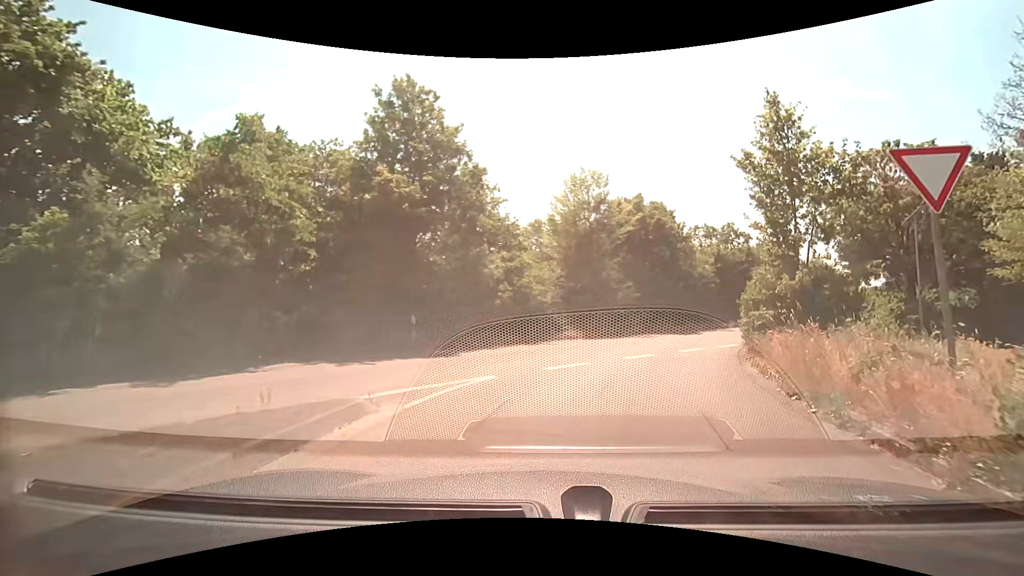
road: primary_link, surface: asphalt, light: Day
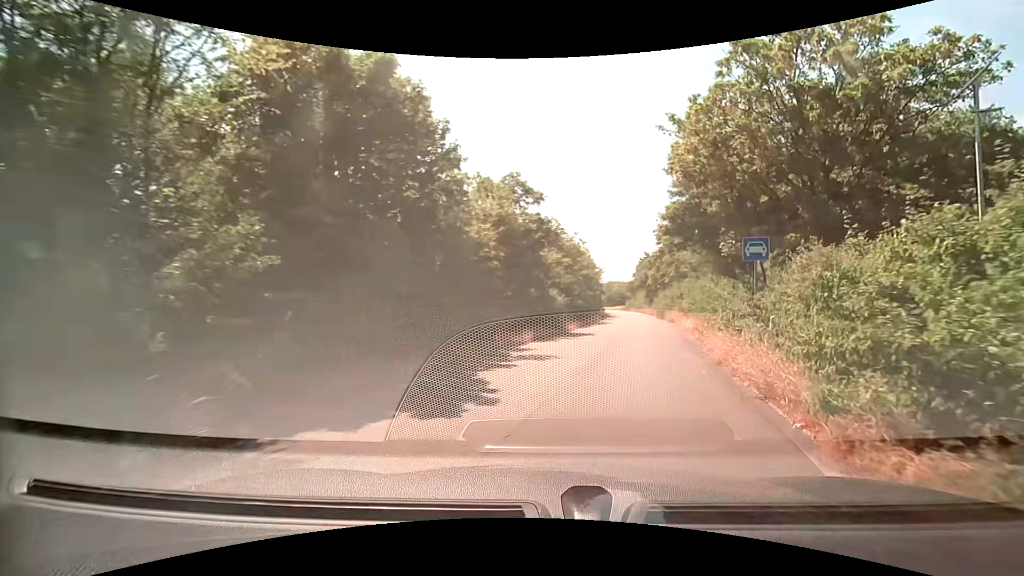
(+4.1, +18.6) m; +26°
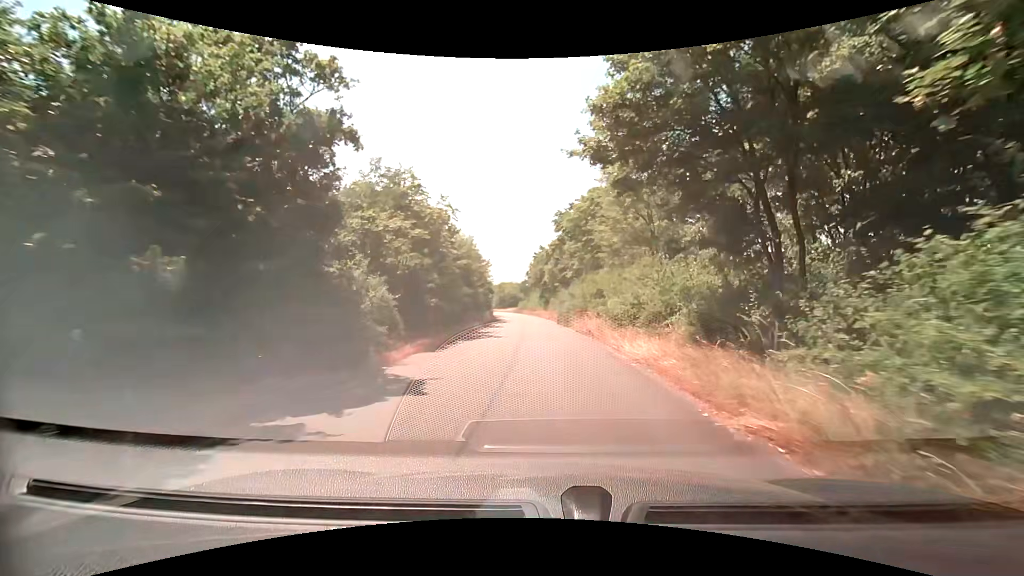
(+2.1, +14.5) m; +12°
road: trunk_link
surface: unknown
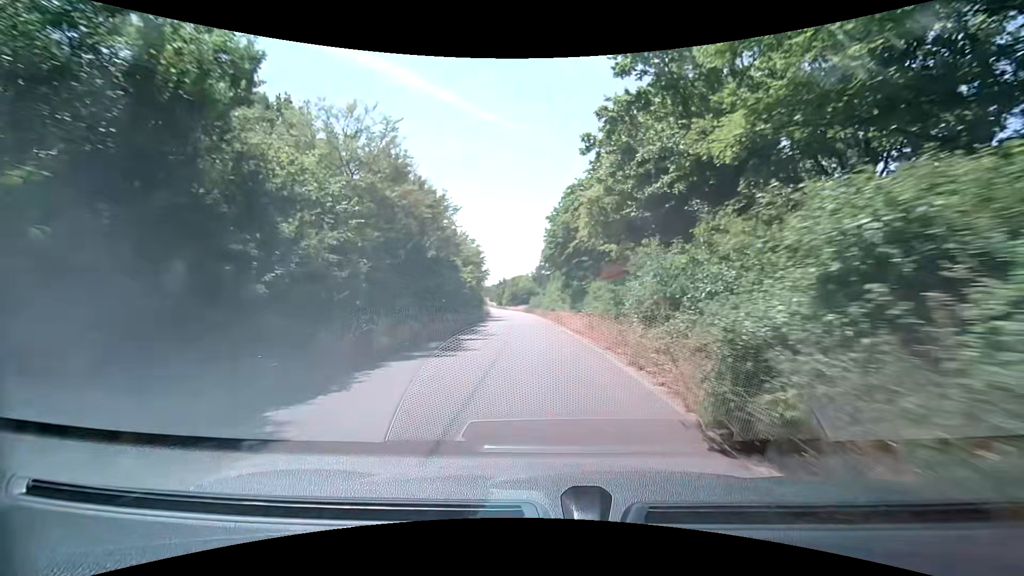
(-0.1, +32.8) m; -2°
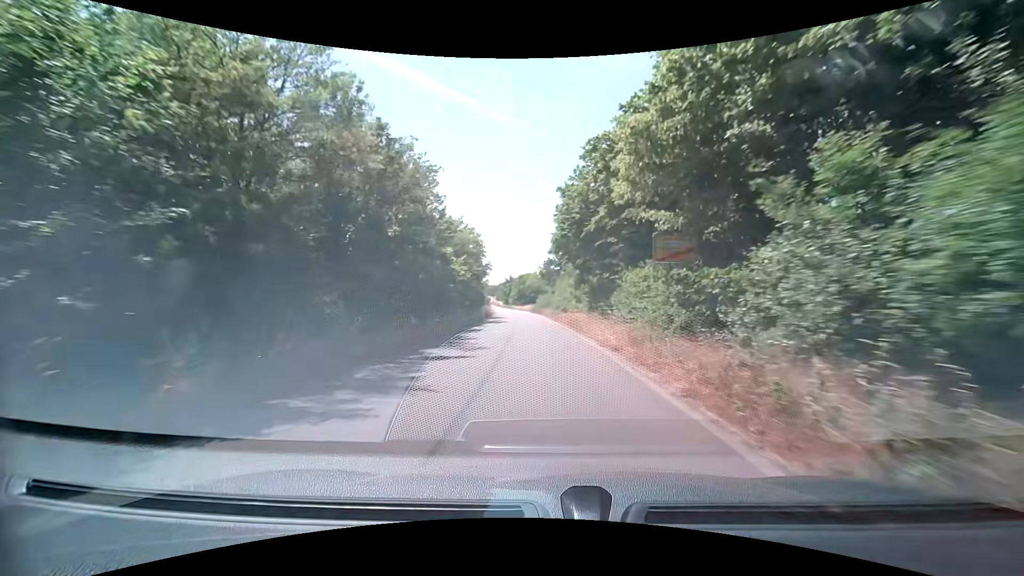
(0.0, +7.5) m; 0°
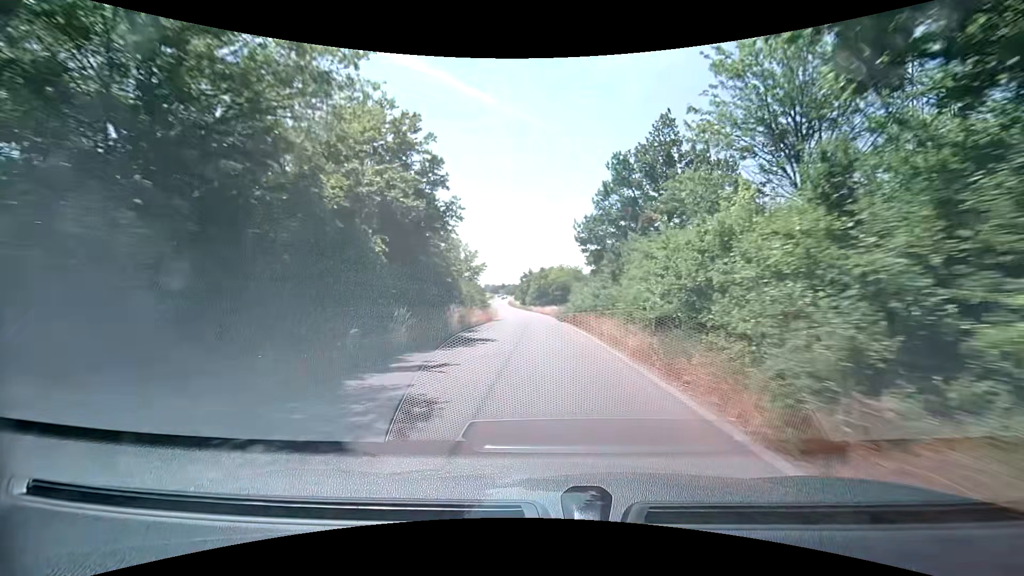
(-1.2, +32.4) m; -4°
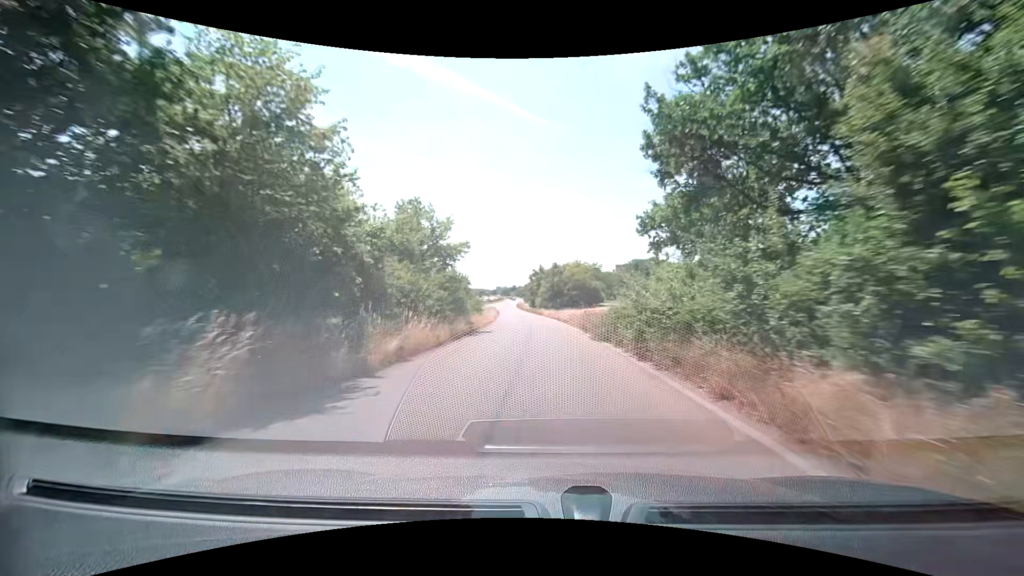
(0.0, +17.5) m; -1°
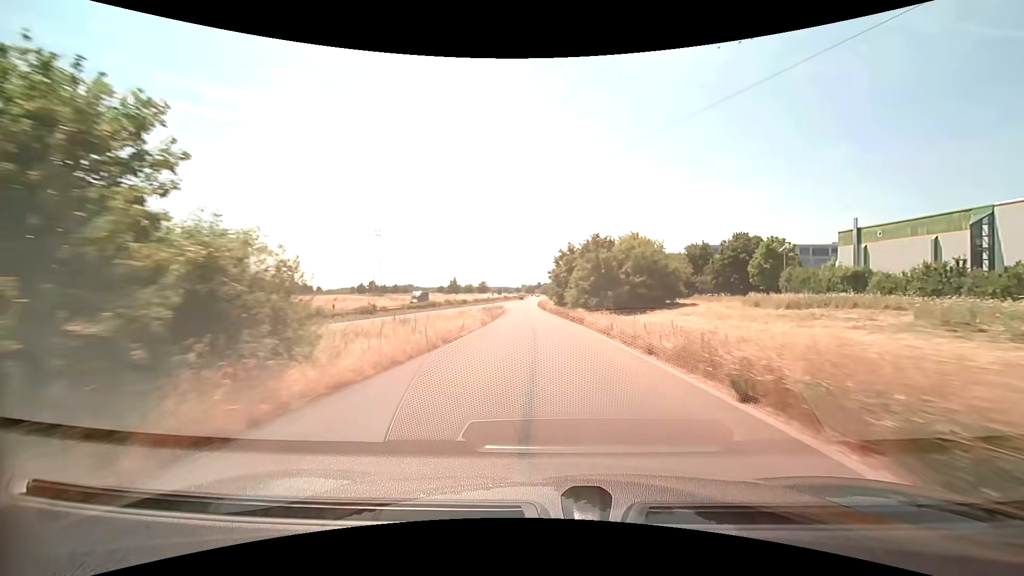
(-0.8, +37.3) m; -3°
(0, +10) (0, +20) (-1, +30) (-1, +40) (-1, +50) (-2, +60) (-3, +70) (-3, +80) (-3, +90) (-4, +100) m
